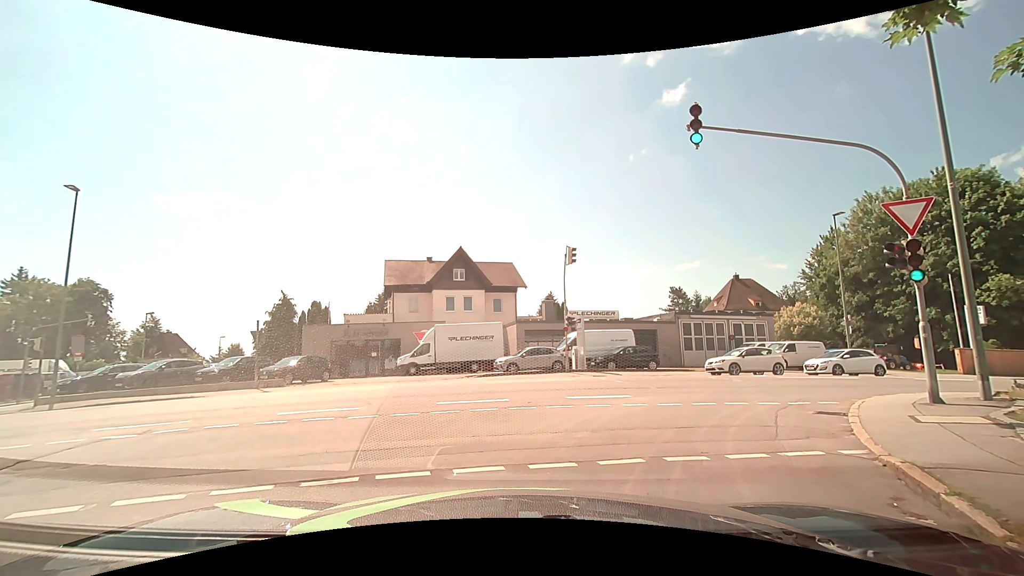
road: residential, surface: asphalt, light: Day
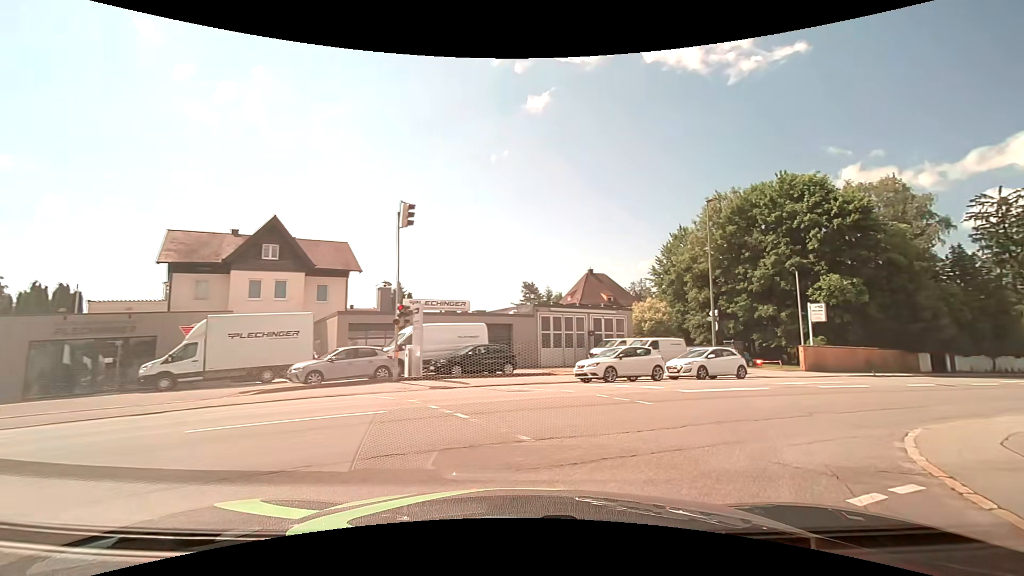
(+1.0, +7.9) m; +15°
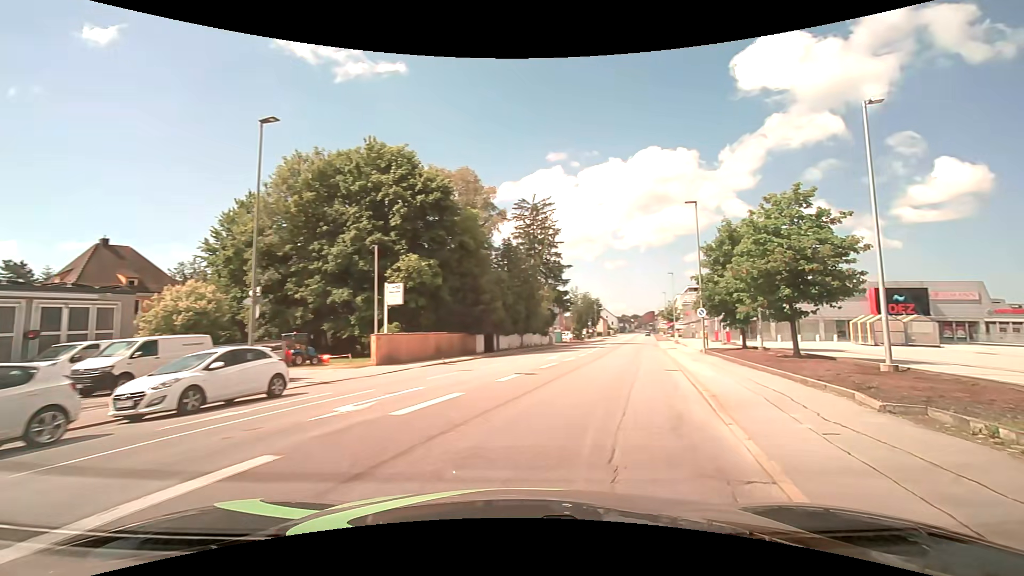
(+4.4, +9.9) m; +47°
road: tertiary
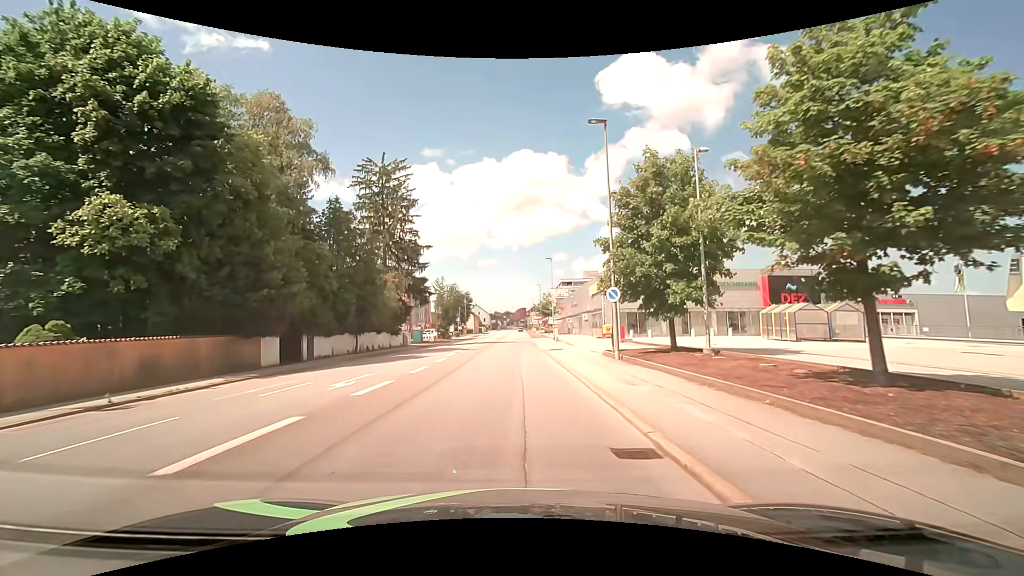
(+2.8, +14.5) m; +14°
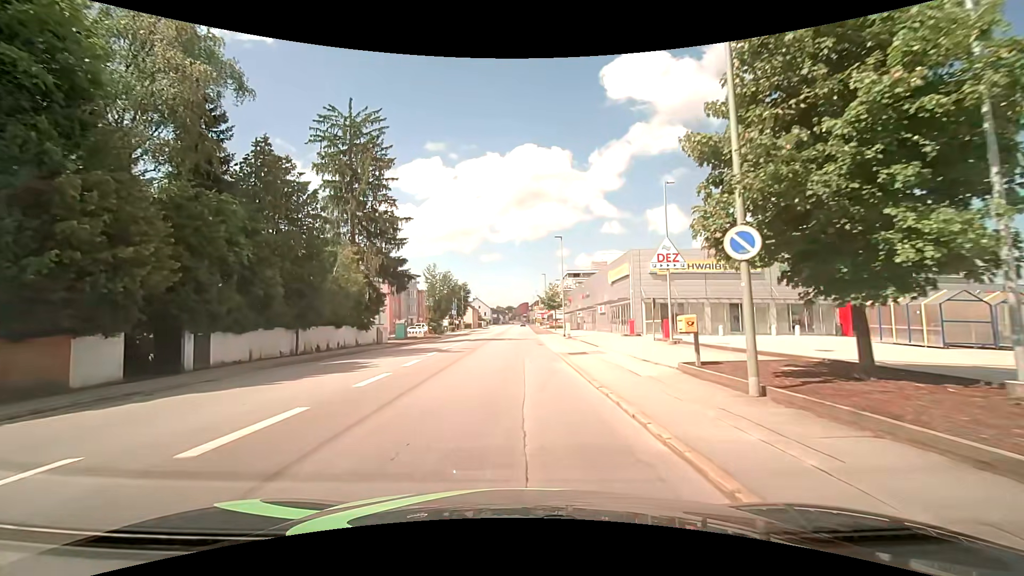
(0.0, +11.9) m; 0°
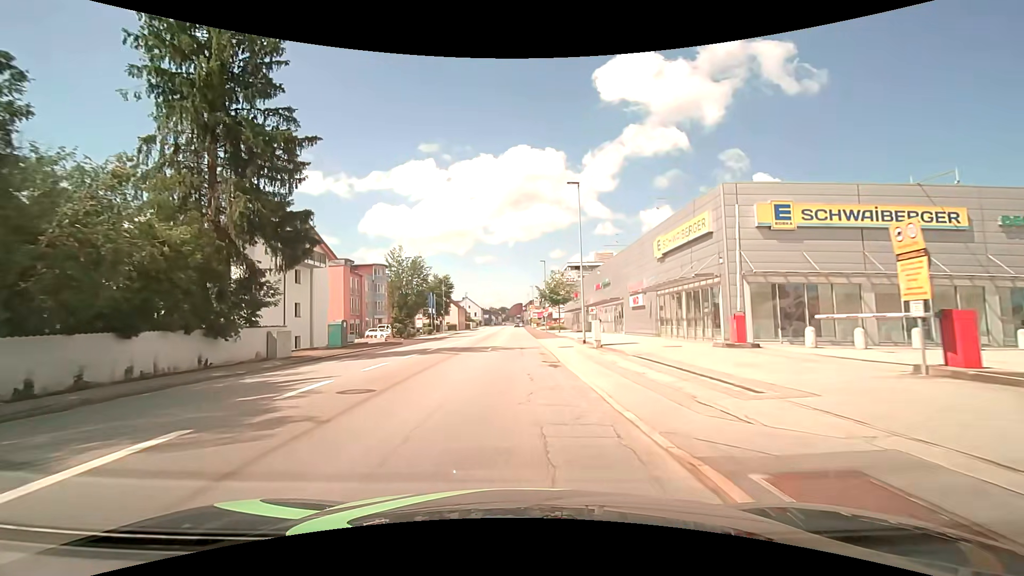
(+0.1, +19.8) m; +1°
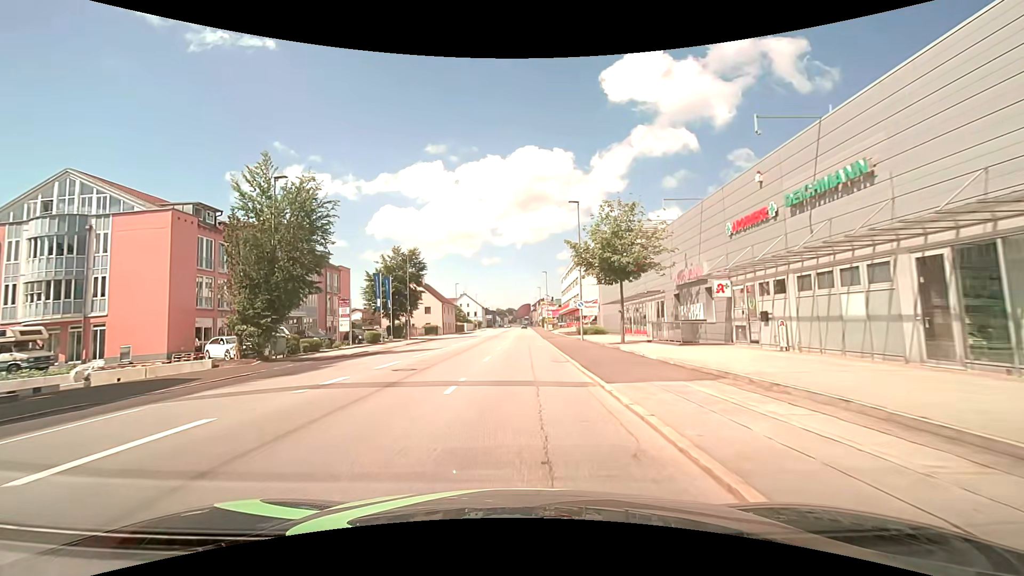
(-0.1, +35.3) m; -1°
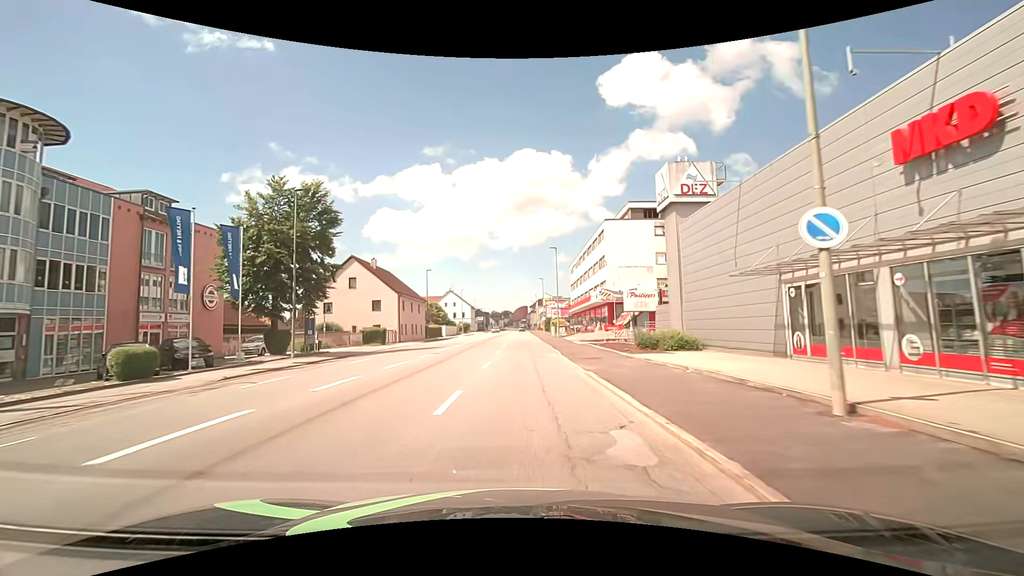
(-0.1, +29.5) m; 0°
(0, +10) (0, +20) (0, +30) (0, +40) (0, +50) (0, +60) (0, +70) (0, +80) (0, +90) (0, +100) m
